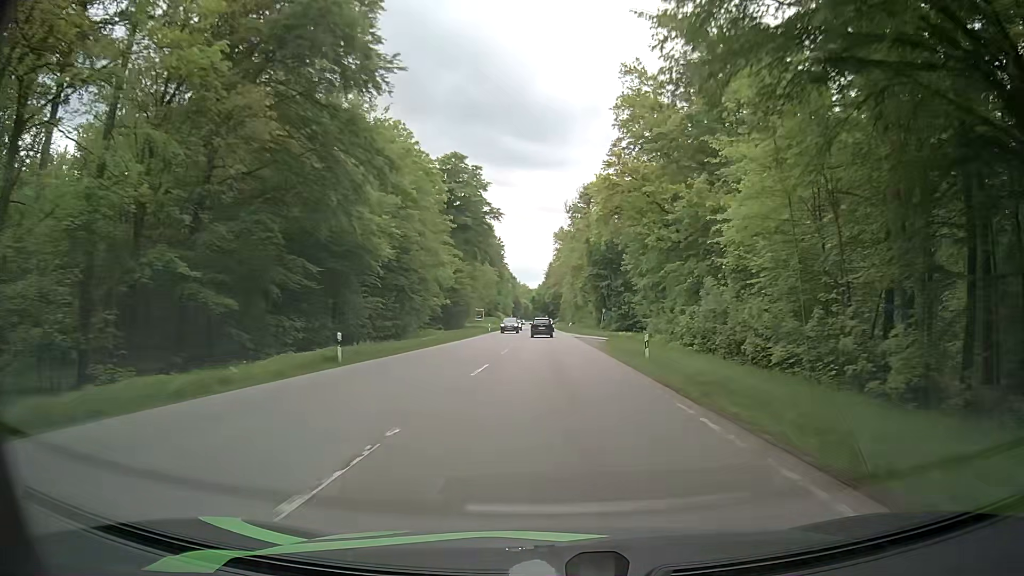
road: secondary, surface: asphalt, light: Day
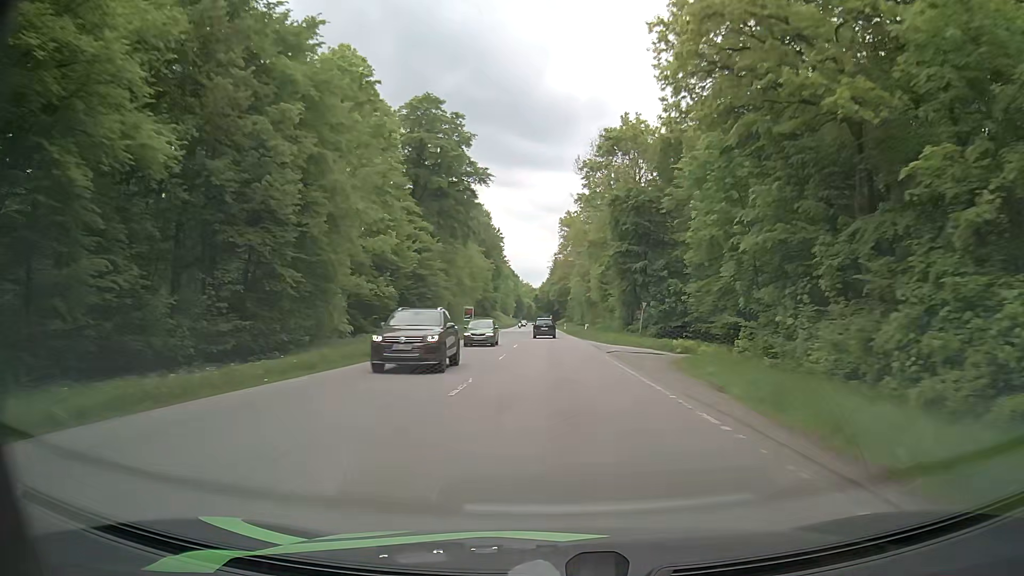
(-0.1, +28.6) m; 0°
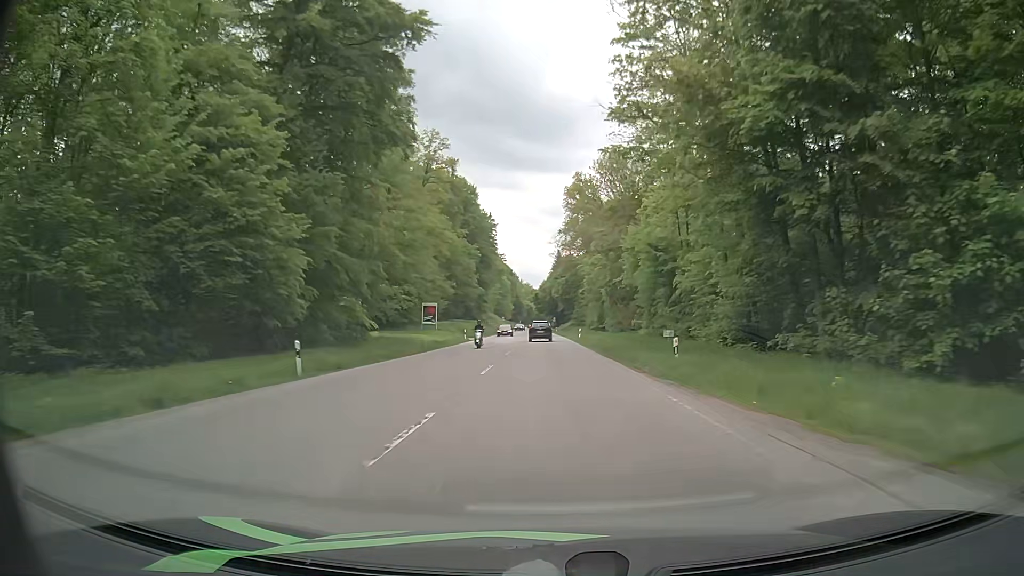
(-0.1, +41.7) m; 0°
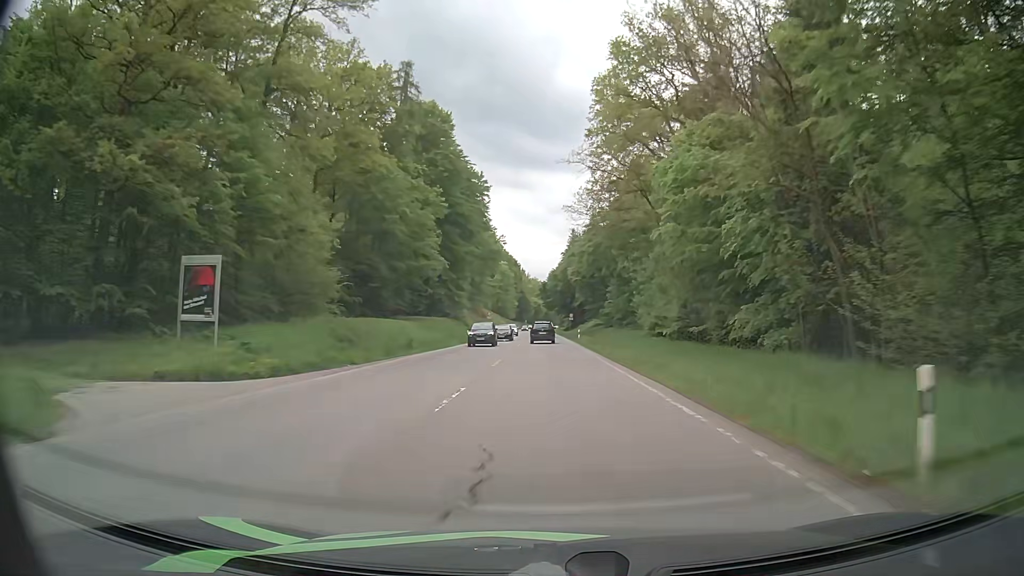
(-0.6, +56.2) m; -1°
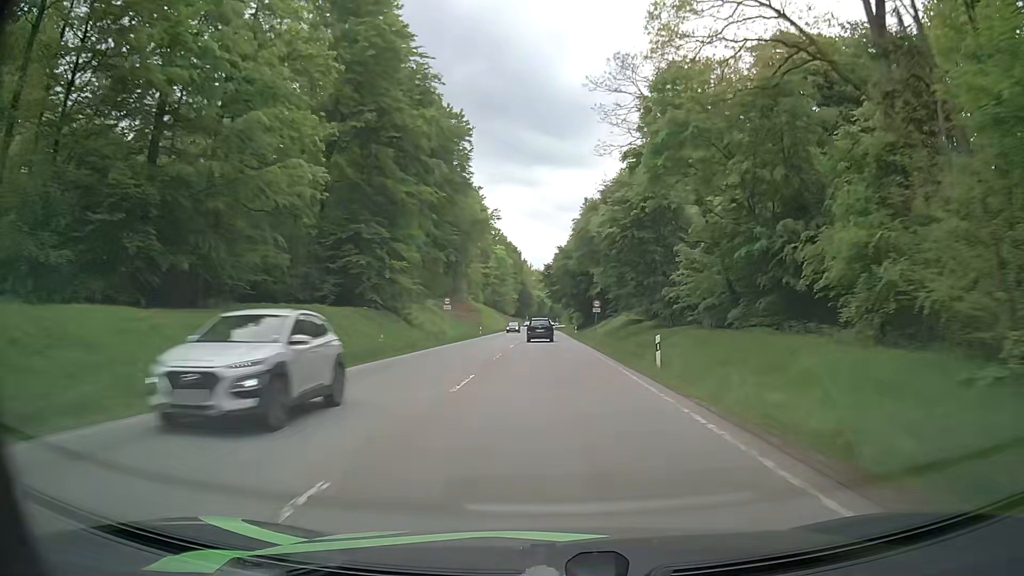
(+0.2, +43.1) m; 0°
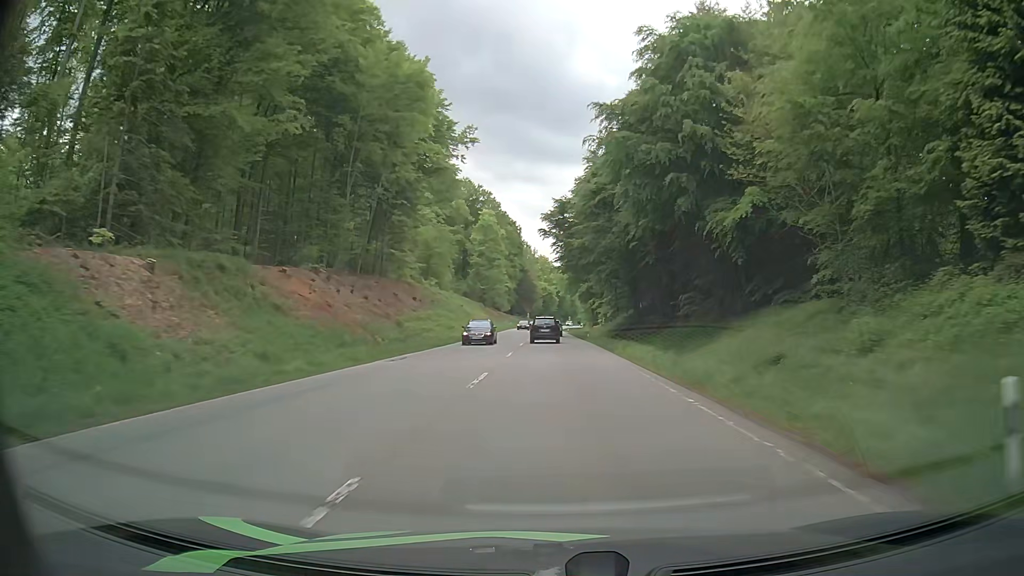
(-0.4, +69.0) m; 0°
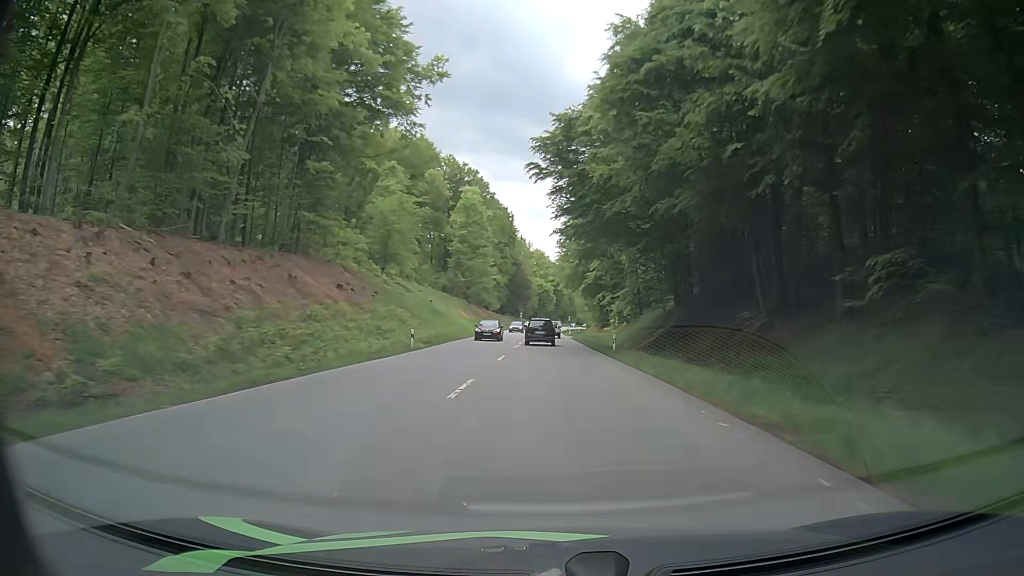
(+0.2, +26.2) m; +1°
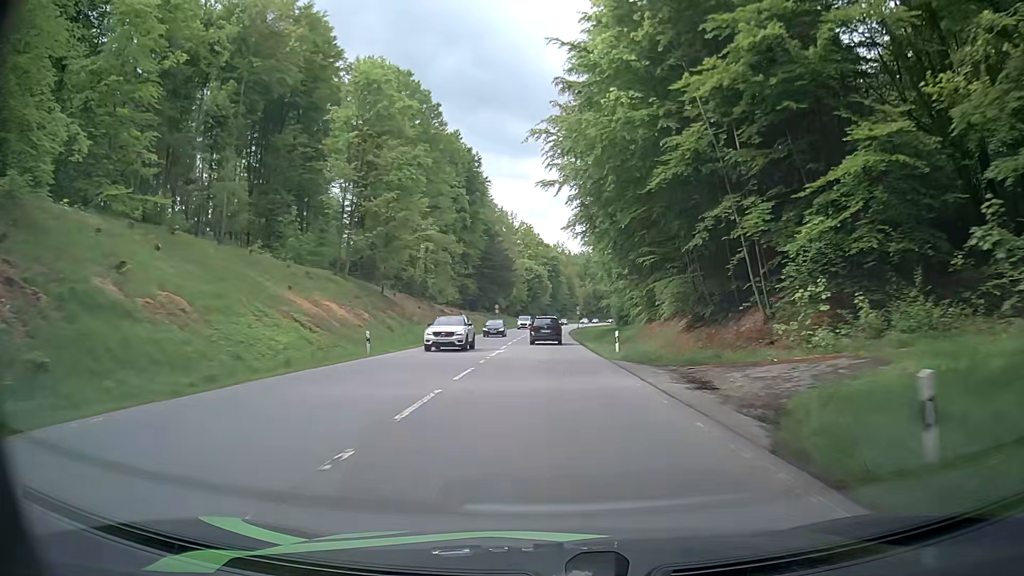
(-0.3, +63.6) m; 0°
(0, +10) (0, +20) (0, +30) (0, +40) (0, +50) (+1, +60) (+1, +70) (+1, +80) (+1, +90) (+2, +100) m
